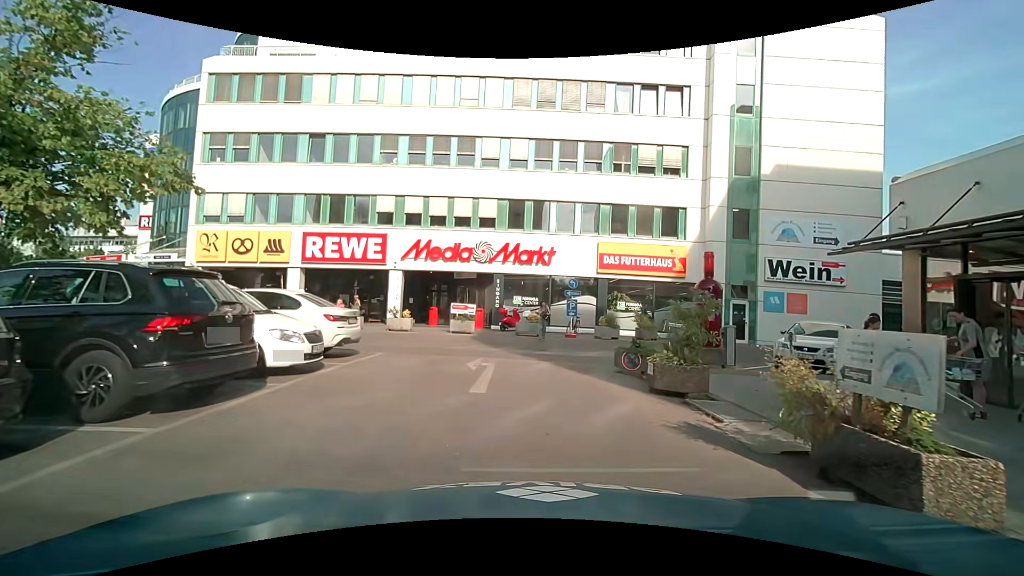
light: Day
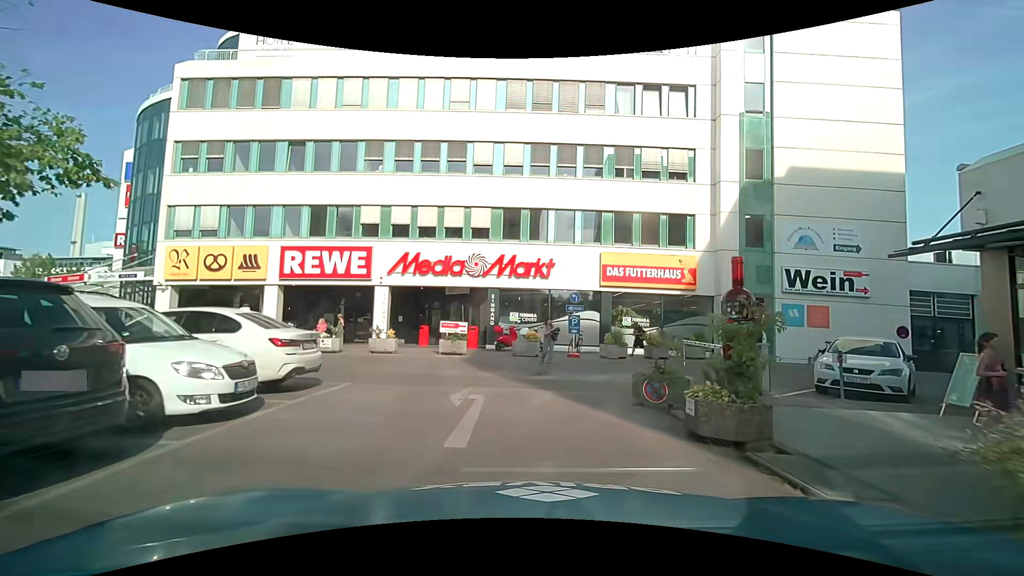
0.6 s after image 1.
(+0.1, +2.1) m; +2°
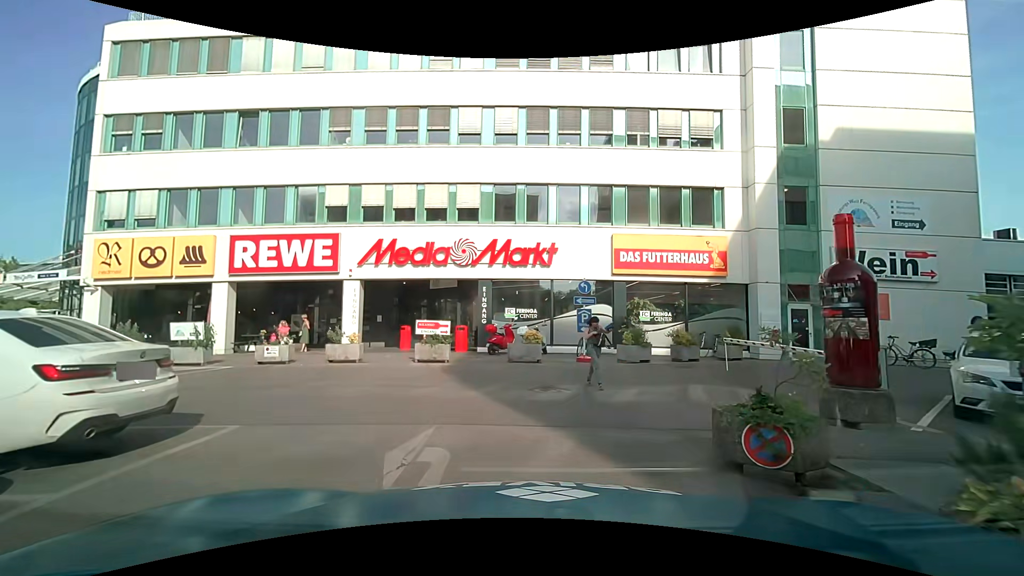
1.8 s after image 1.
(+0.1, +3.9) m; +1°
